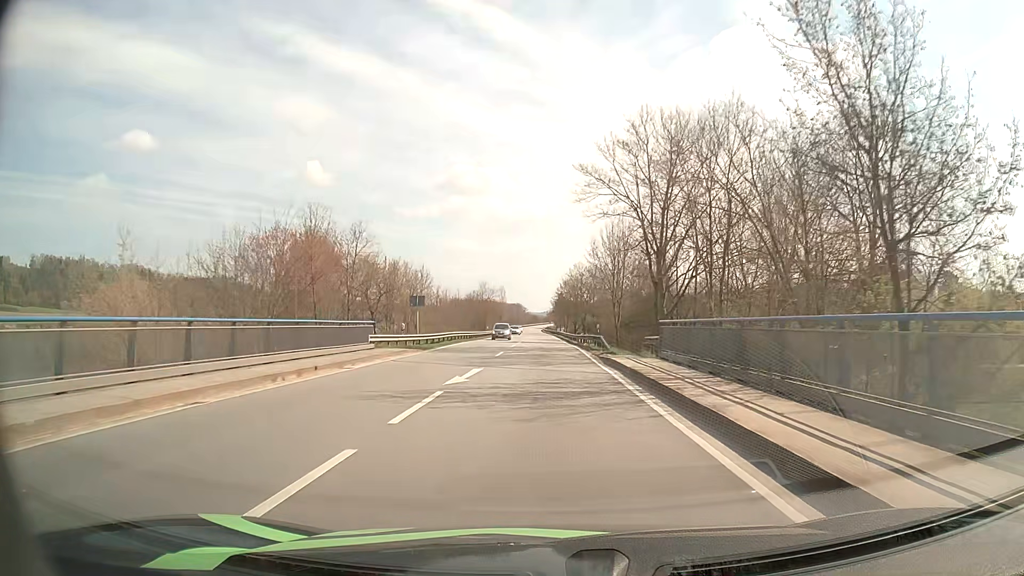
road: primary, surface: asphalt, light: Day
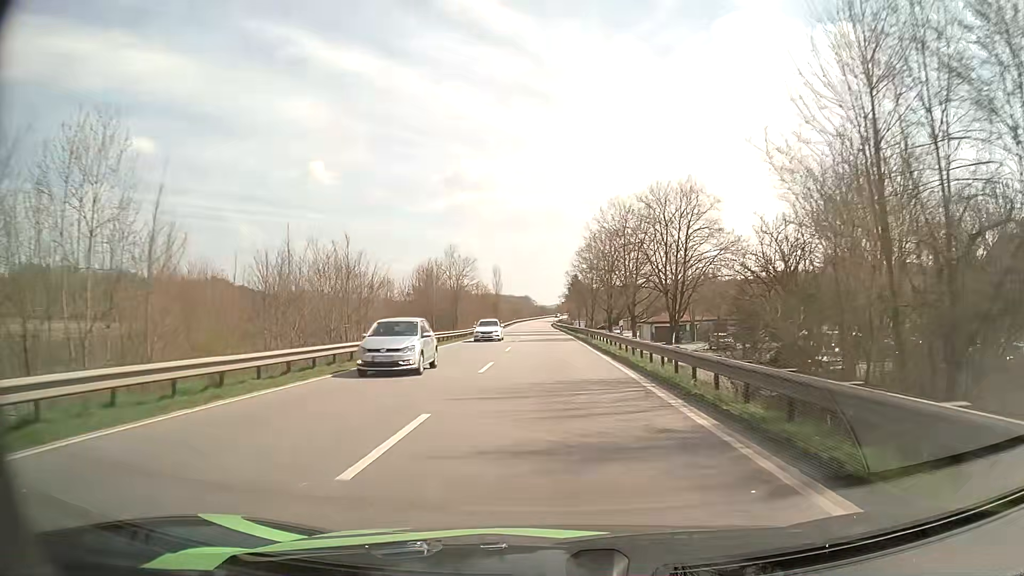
(-0.5, +58.0) m; -1°
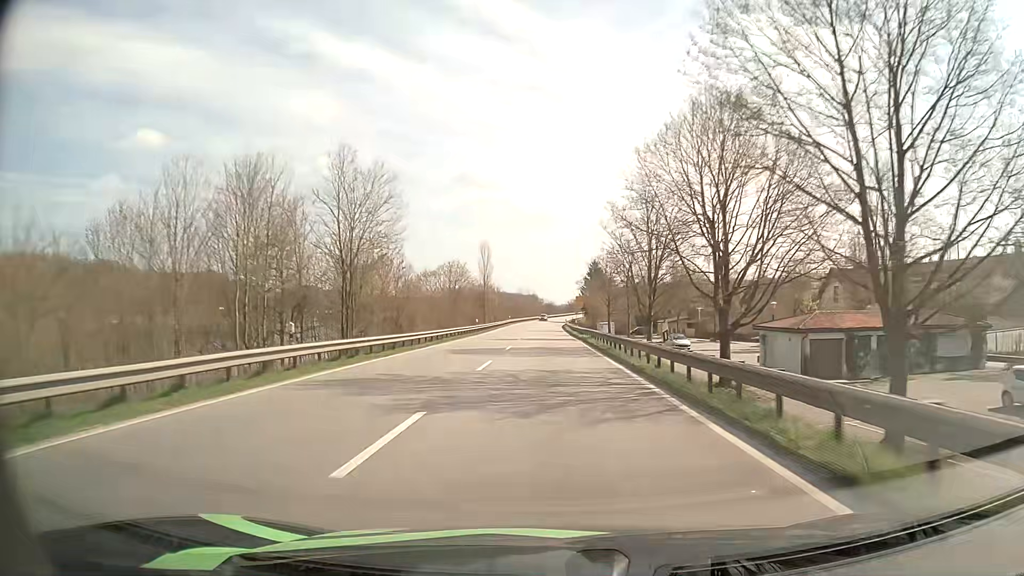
(-0.3, +48.0) m; -1°
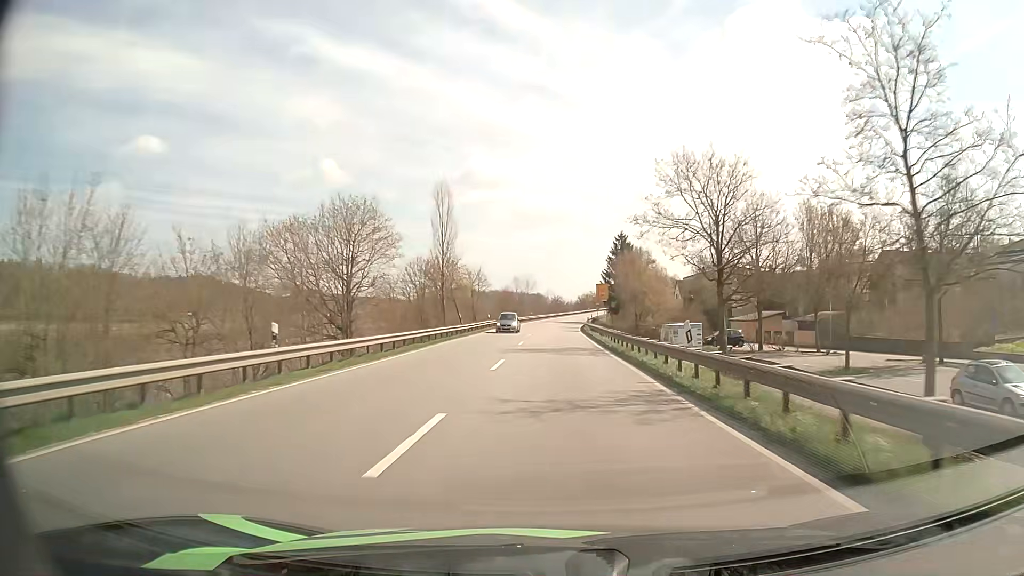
(-0.2, +48.1) m; 0°
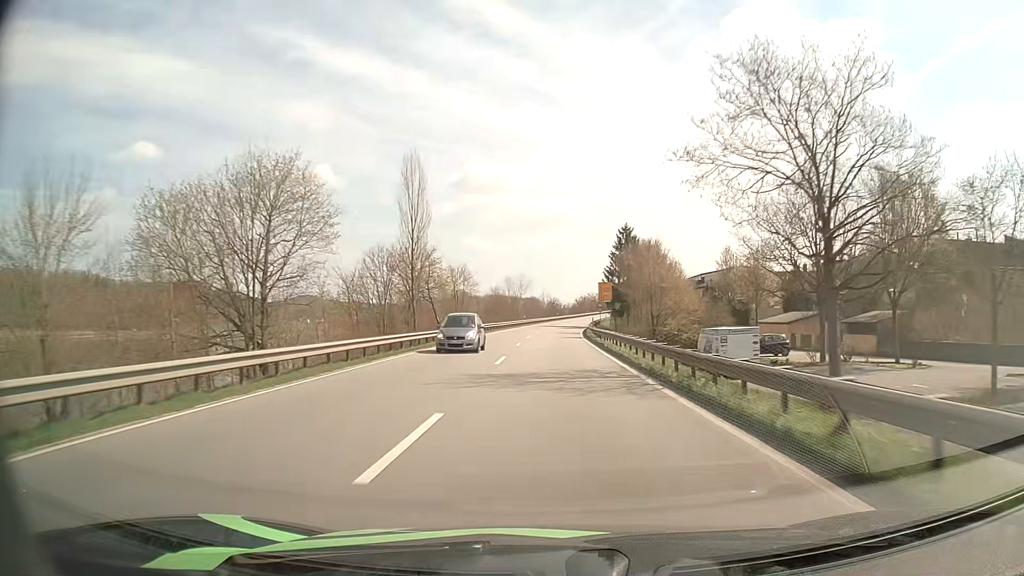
(0.0, +12.1) m; 0°
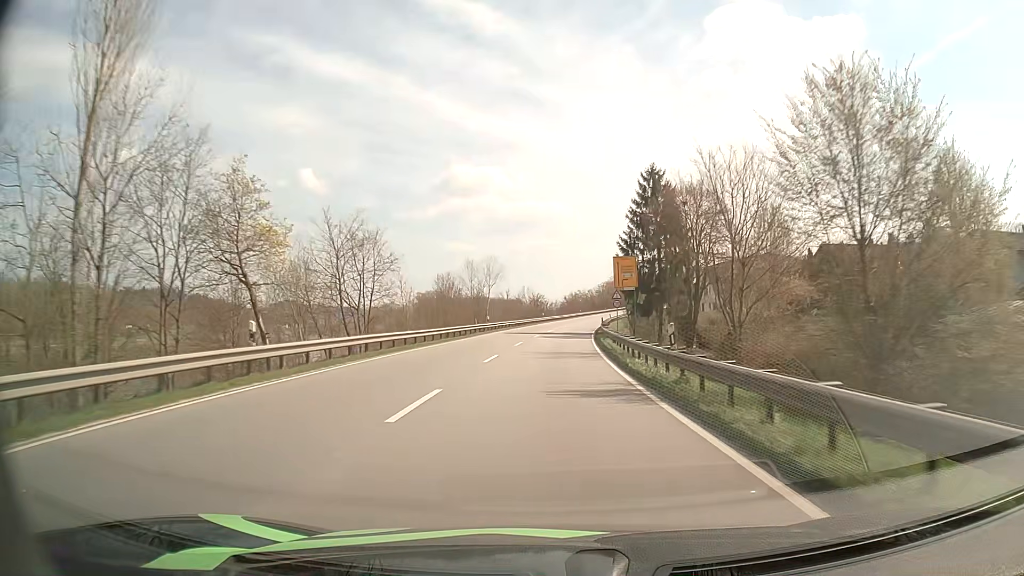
(+0.4, +36.7) m; +1°
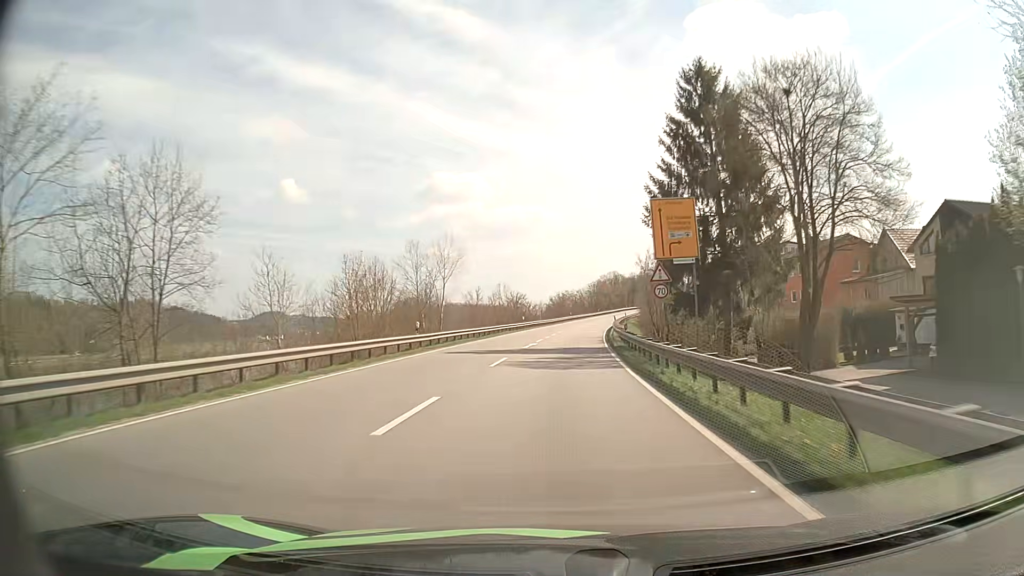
(+0.3, +24.8) m; +1°
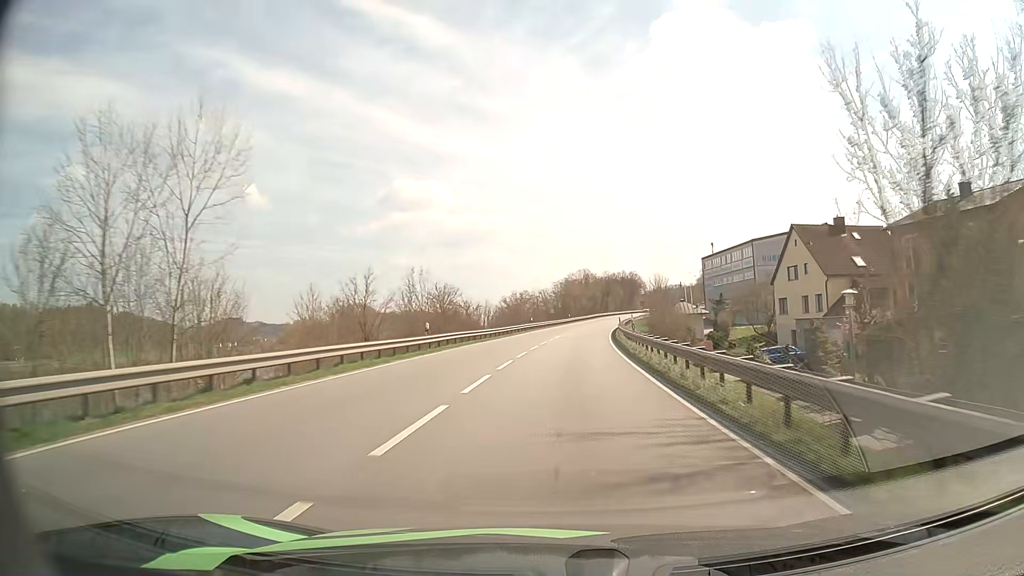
(+1.1, +37.7) m; +4°
(0, +10) (0, +20) (+1, +30) (+1, +40) (+2, +50) (+3, +60) (+5, +70) (+6, +80) (+8, +90) (+9, +99) m
